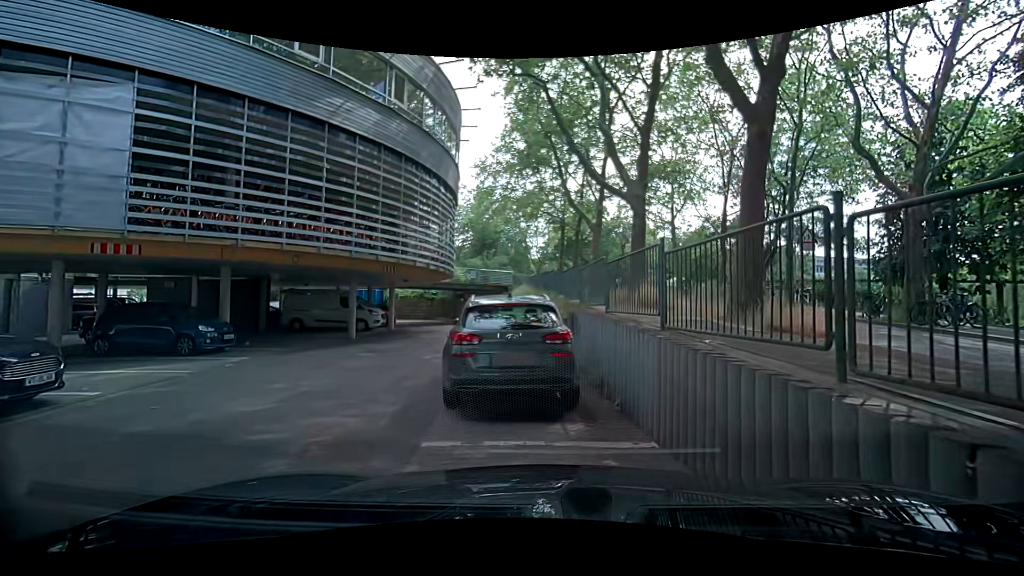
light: Day
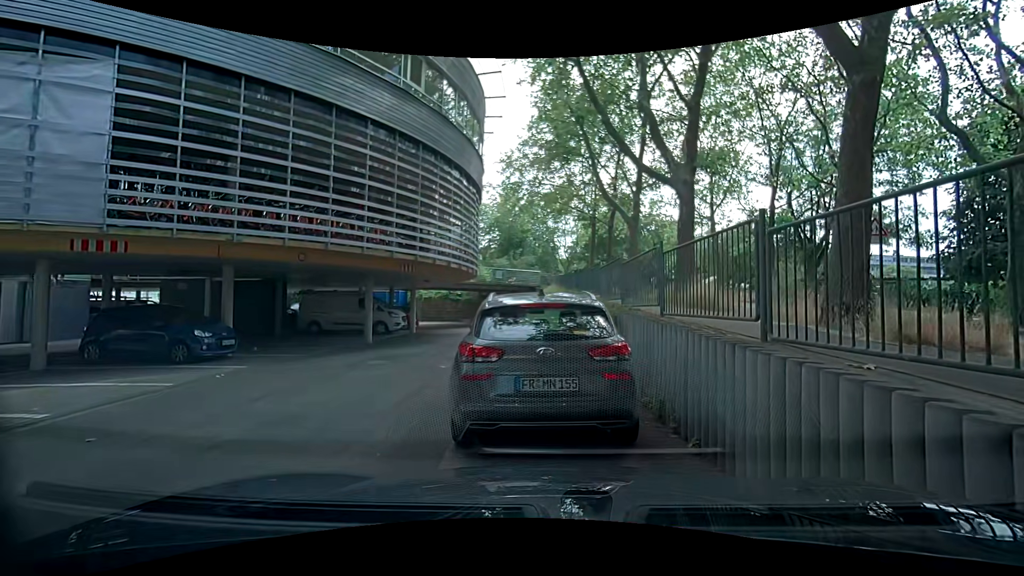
(-0.1, +1.7) m; -2°
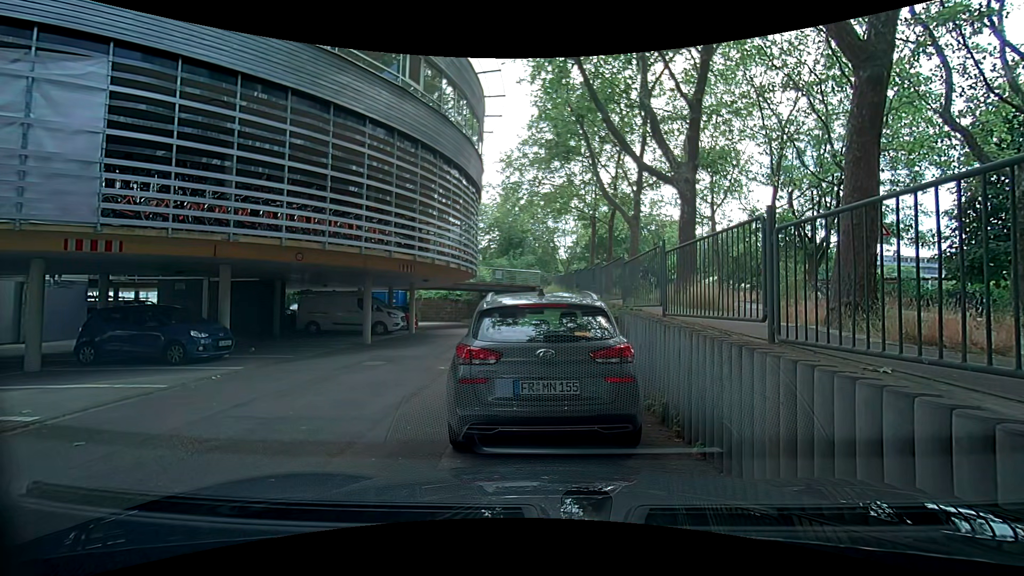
(0.0, +0.2) m; 0°
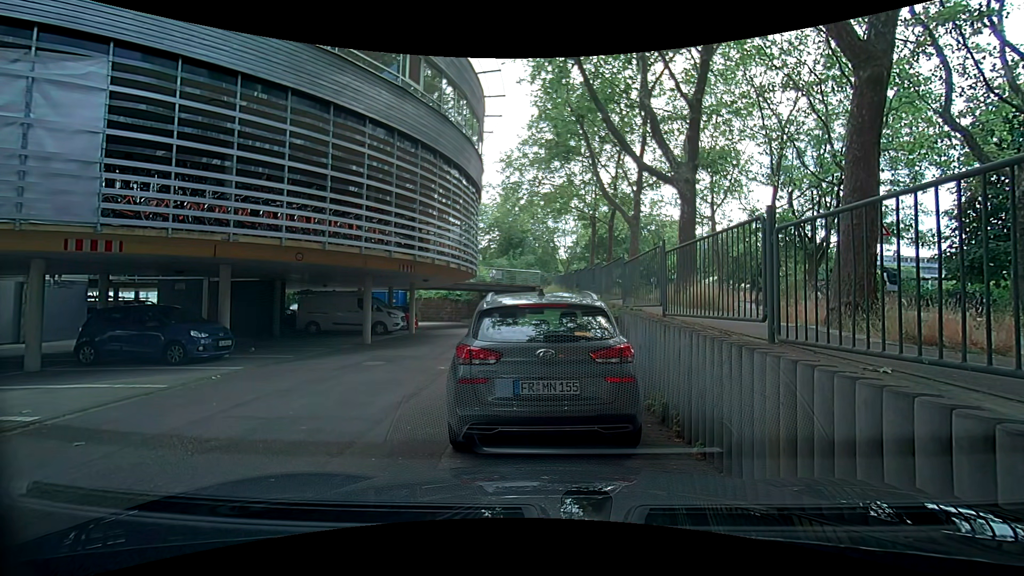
(0.0, 0.0) m; 0°
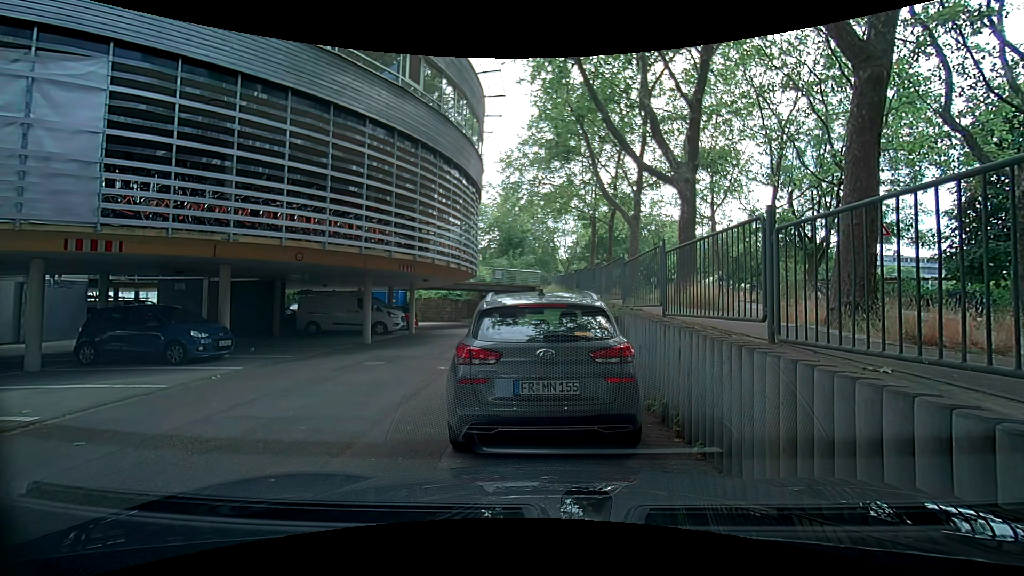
(0.0, 0.0) m; 0°
